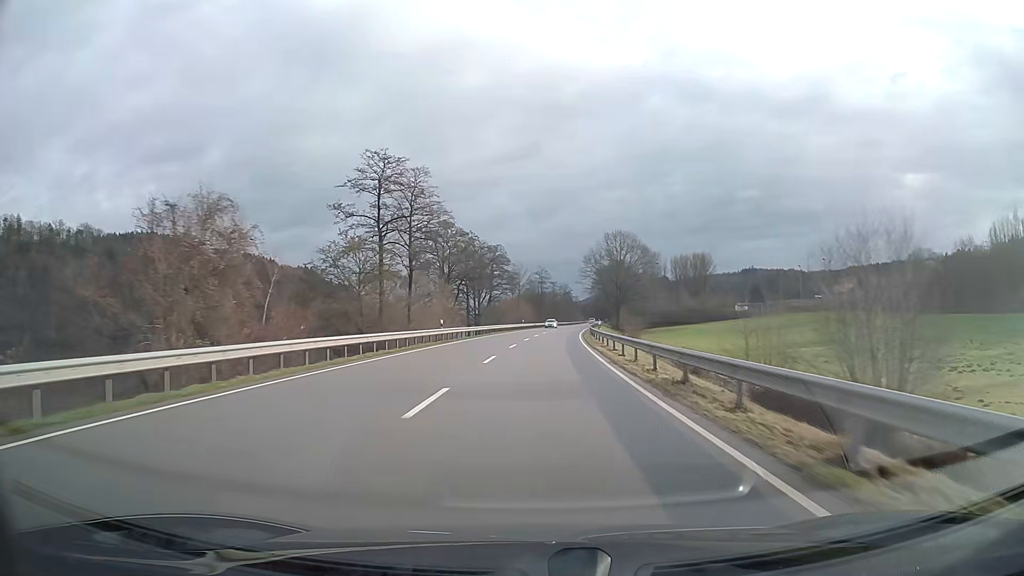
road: primary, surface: asphalt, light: Day
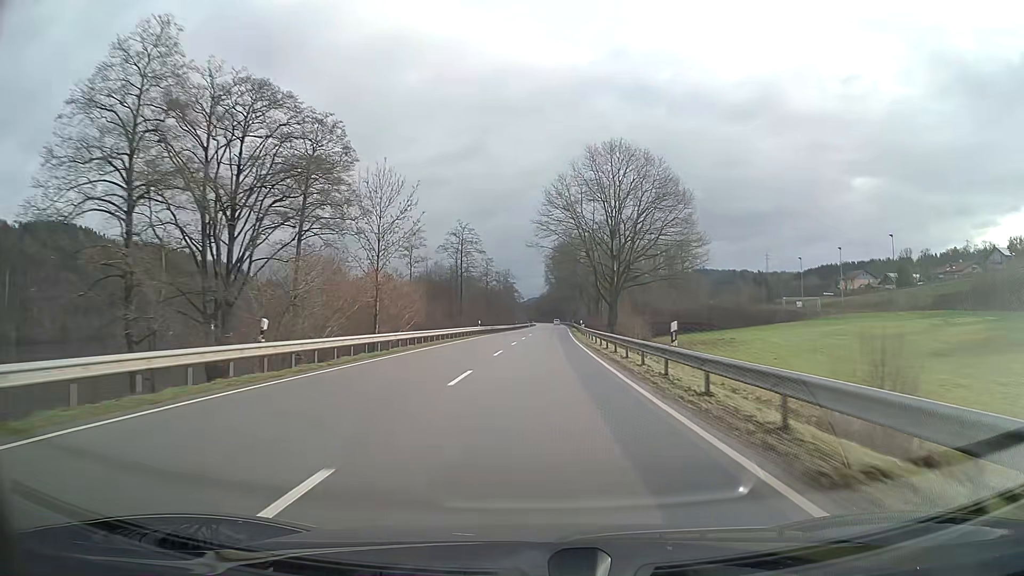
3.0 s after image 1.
(+3.4, +78.8) m; +5°
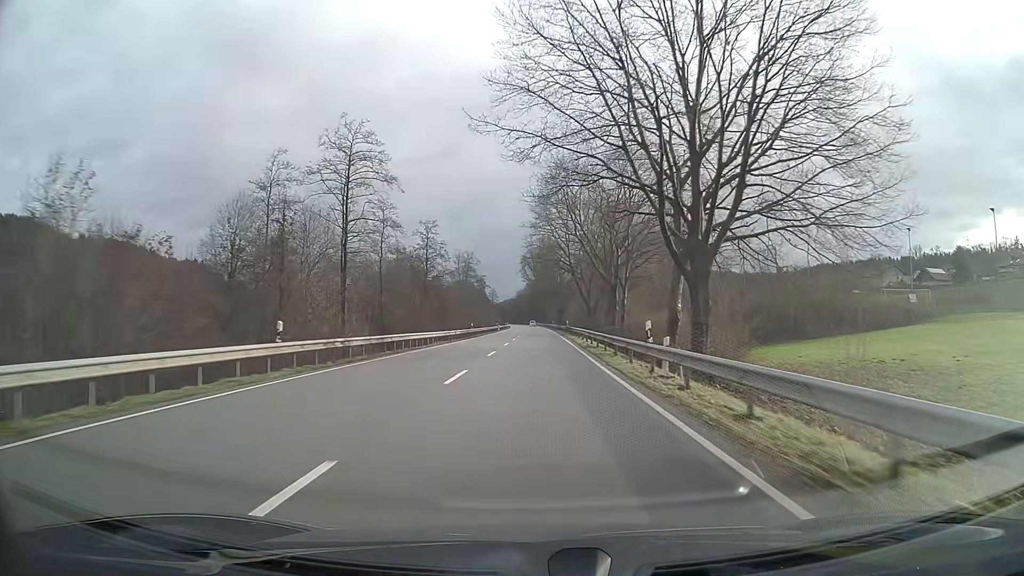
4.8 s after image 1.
(+0.8, +47.4) m; +2°
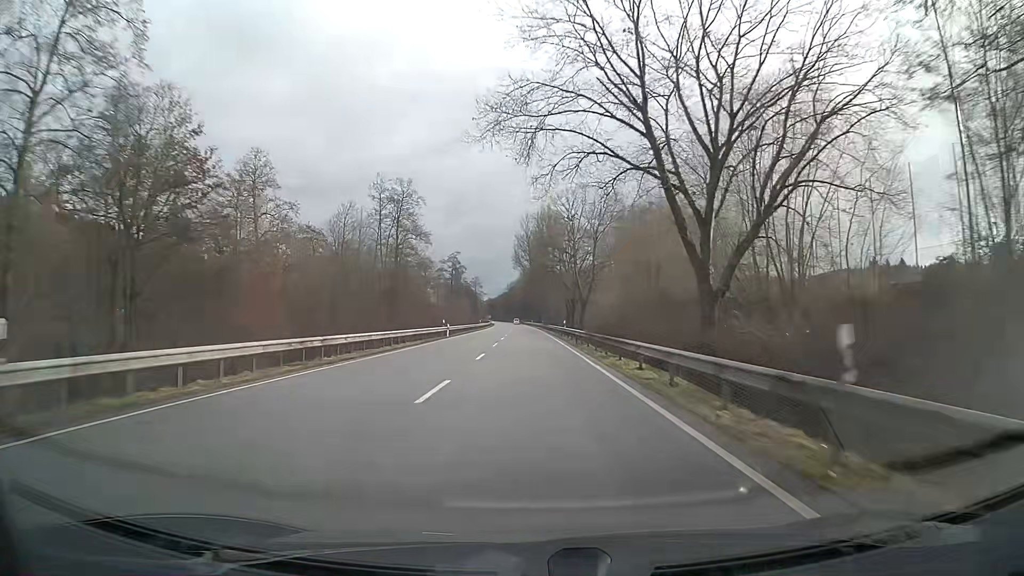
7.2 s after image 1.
(+0.3, +63.1) m; 0°
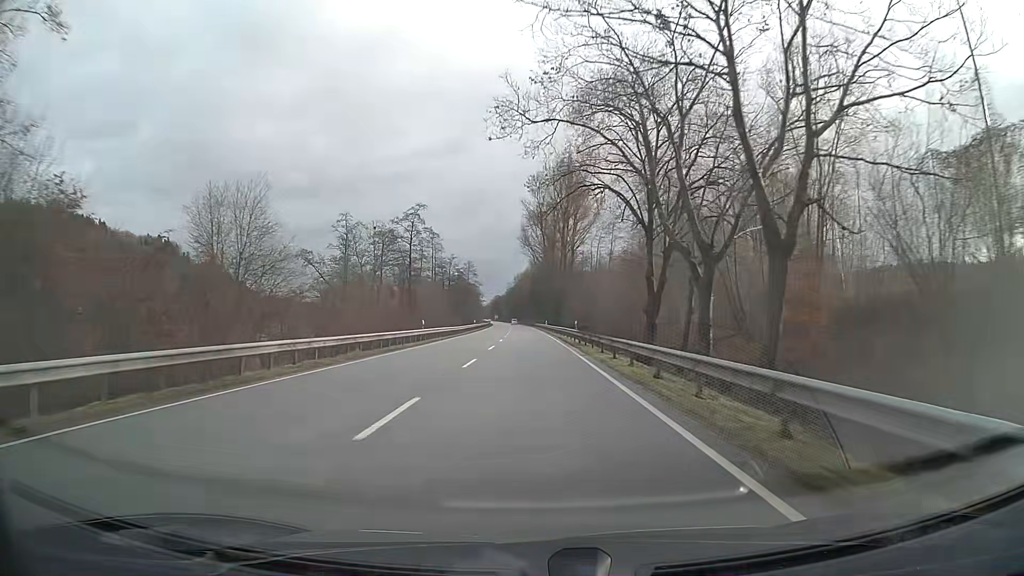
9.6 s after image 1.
(-0.5, +63.2) m; -1°
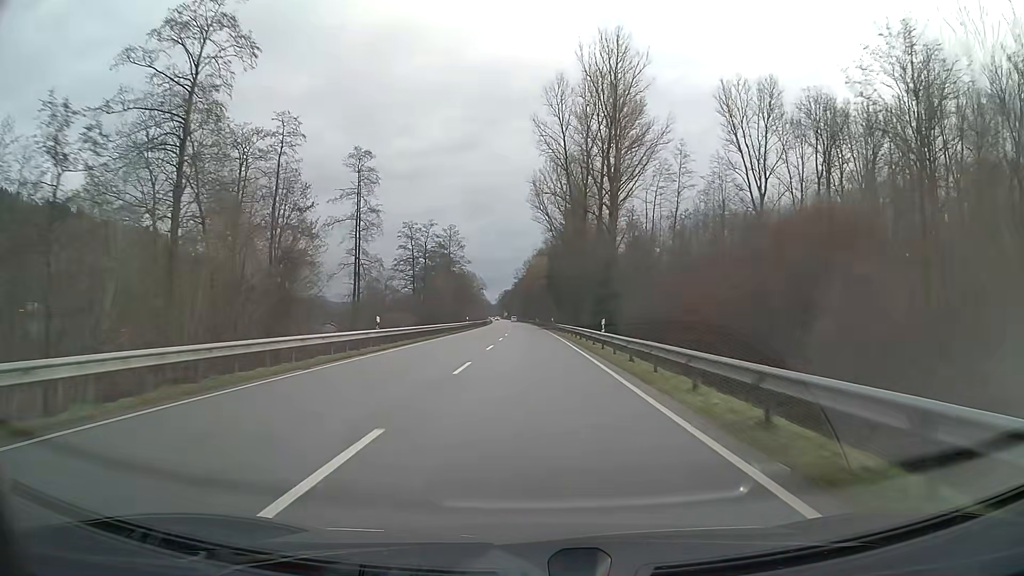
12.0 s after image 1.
(-0.6, +63.2) m; -1°
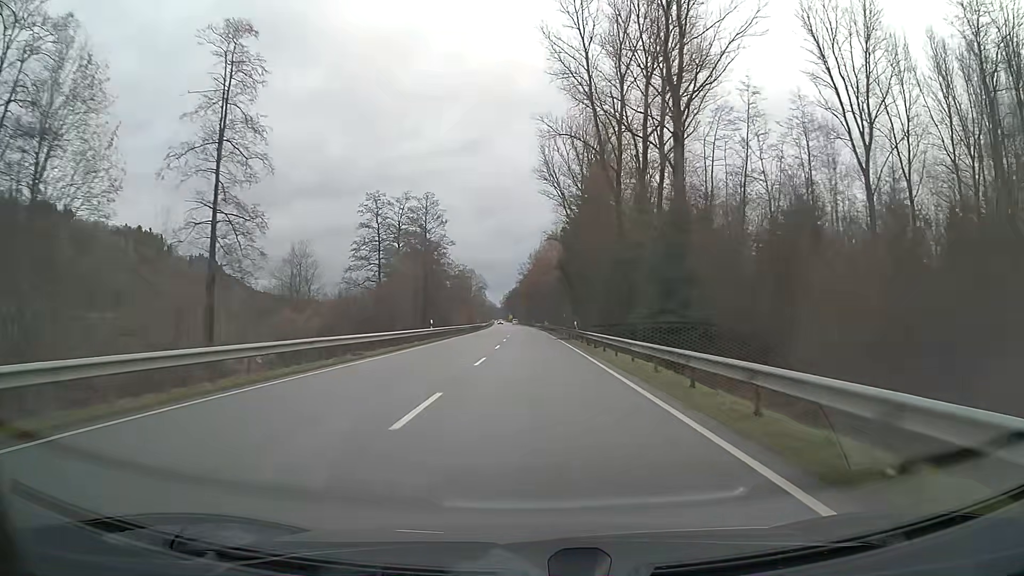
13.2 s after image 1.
(-0.1, +31.6) m; -1°
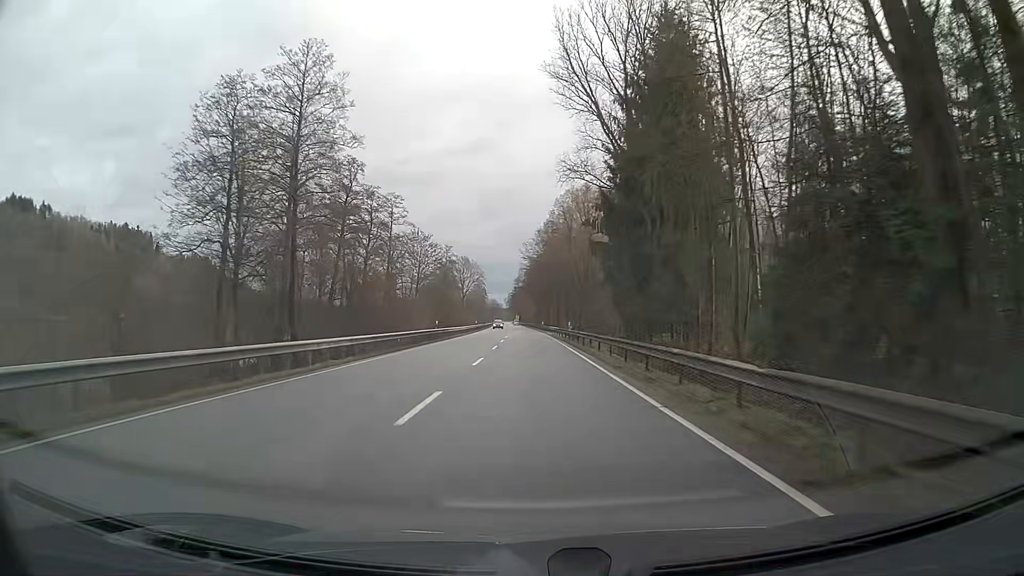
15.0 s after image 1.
(-0.3, +47.4) m; -1°
(0, +10) (0, +20) (0, +30) (0, +40) (0, +50) (0, +60) (-1, +70) (-1, +80) (-1, +90) (-1, +100) m
